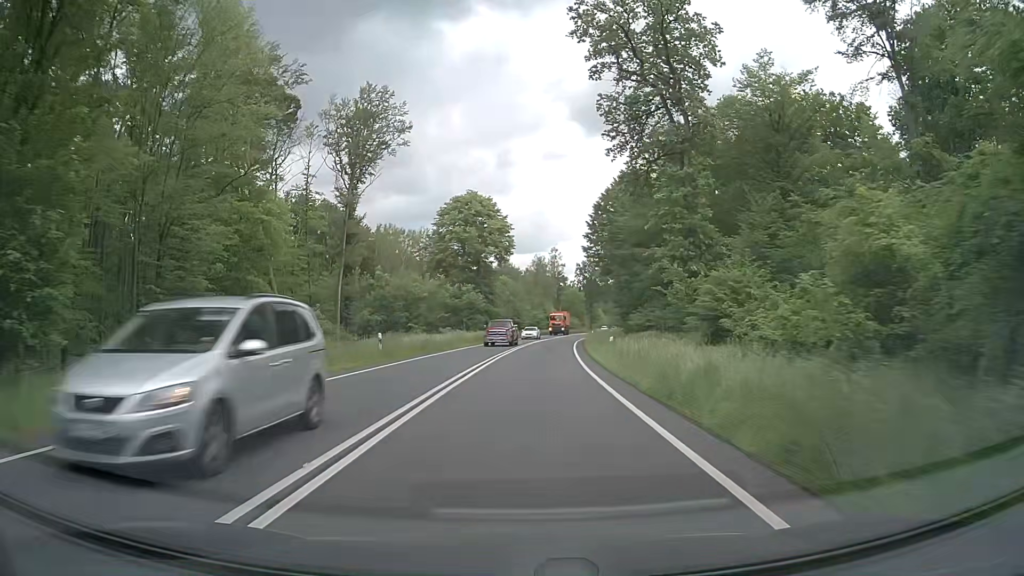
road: primary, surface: asphalt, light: Day
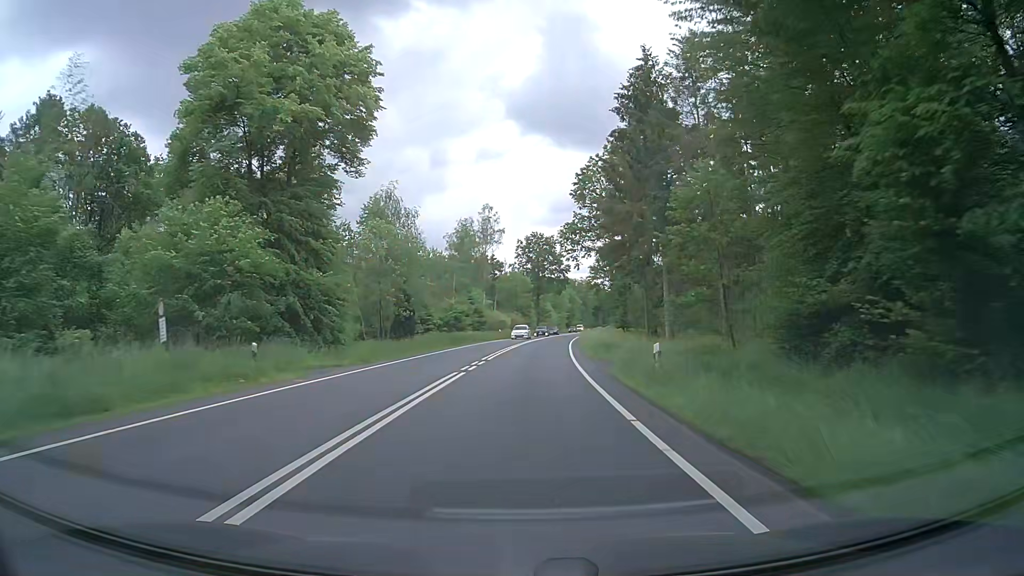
(+2.5, +55.4) m; +5°
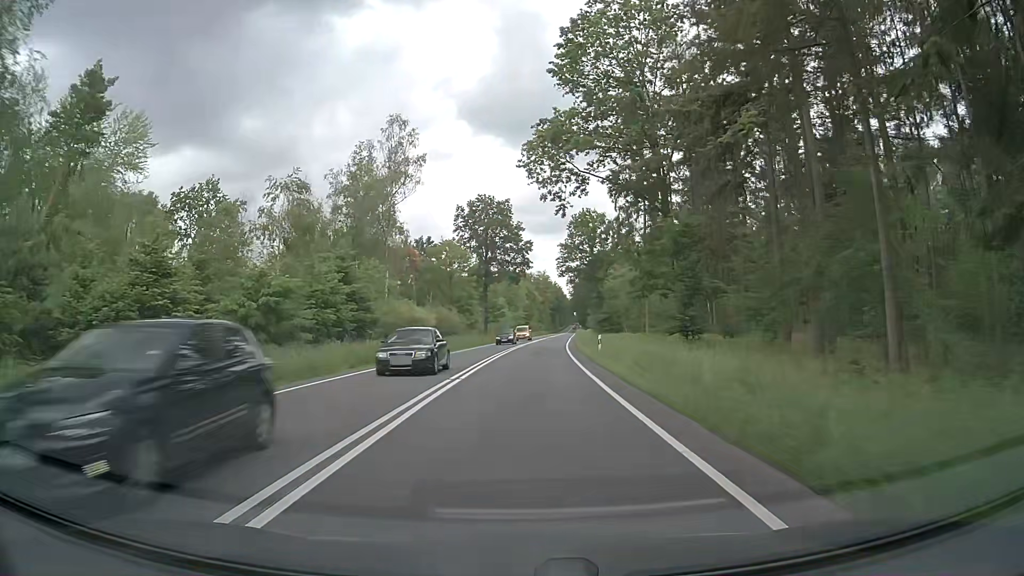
(+1.5, +44.3) m; +4°
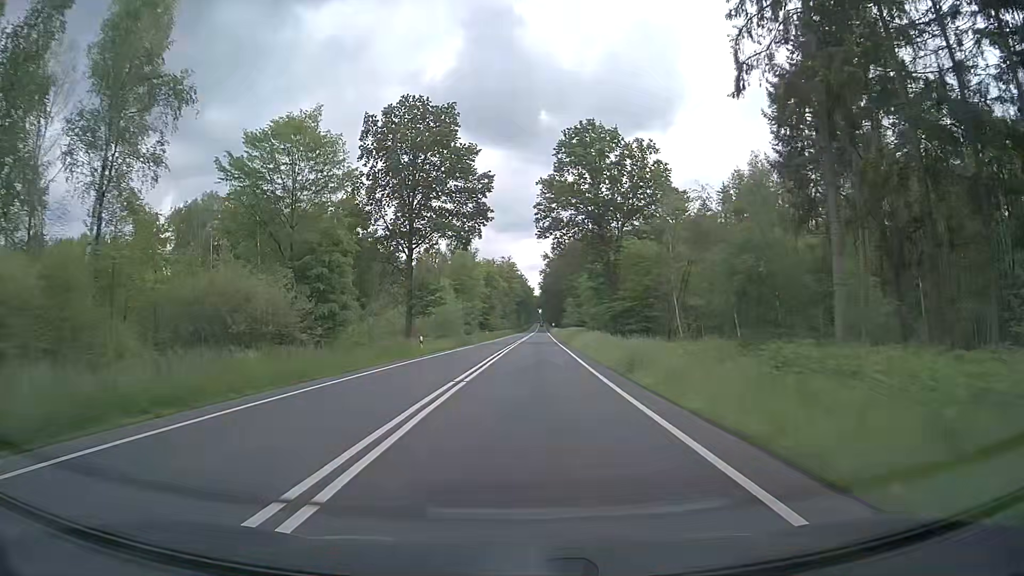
(+1.4, +44.3) m; +4°
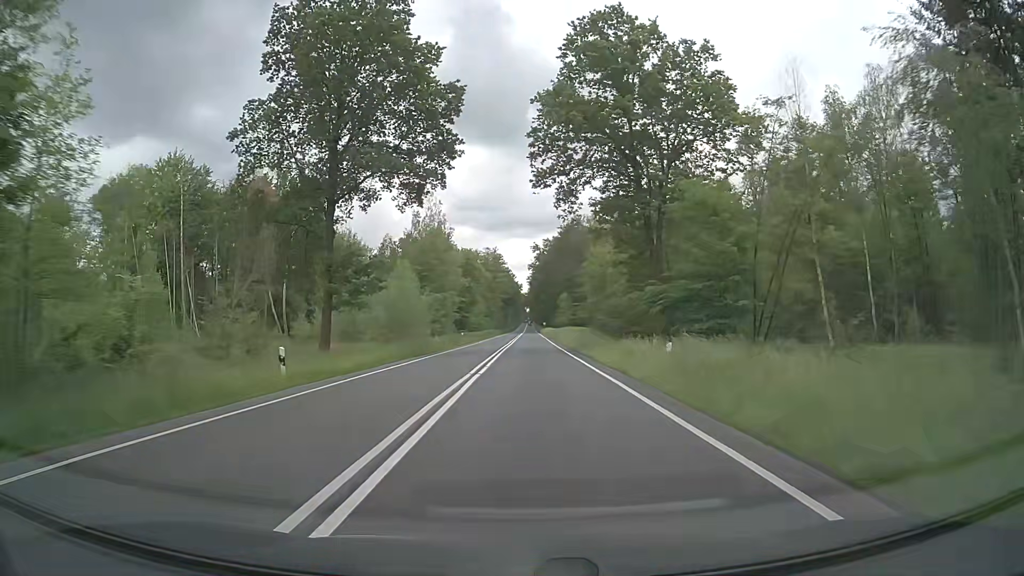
(0.0, +22.2) m; +1°
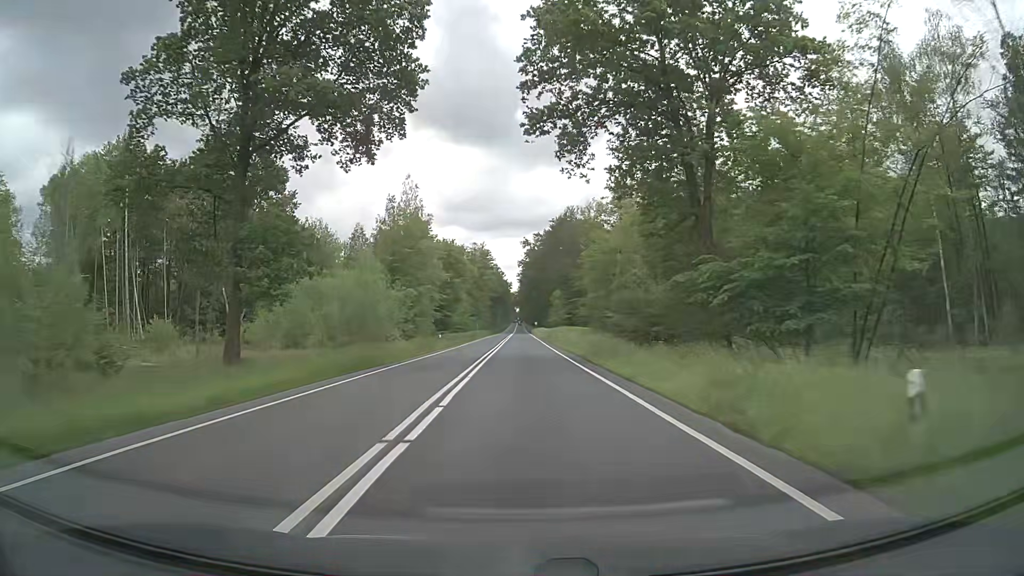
(+0.1, +11.1) m; +1°
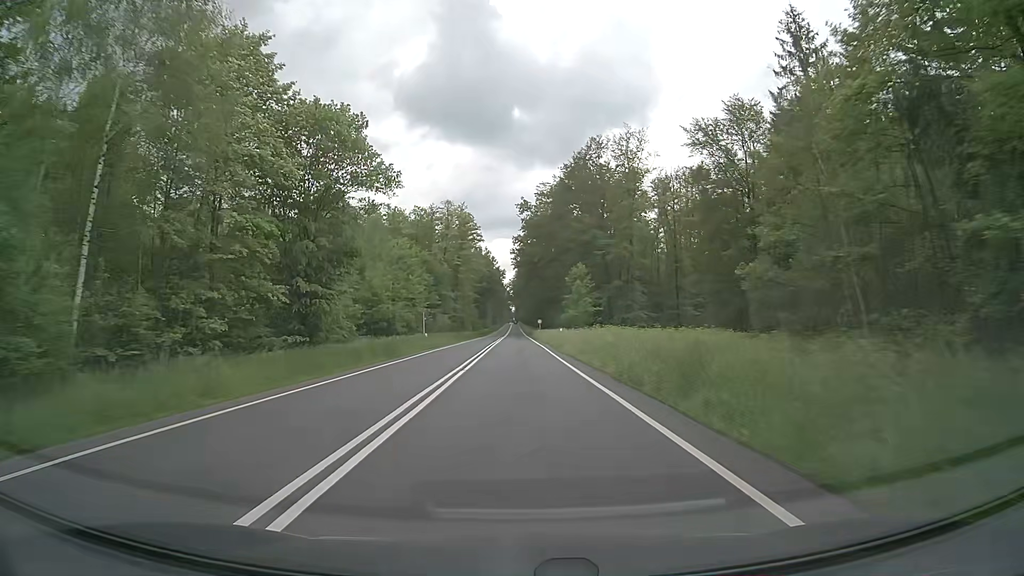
(+0.4, +55.8) m; +1°
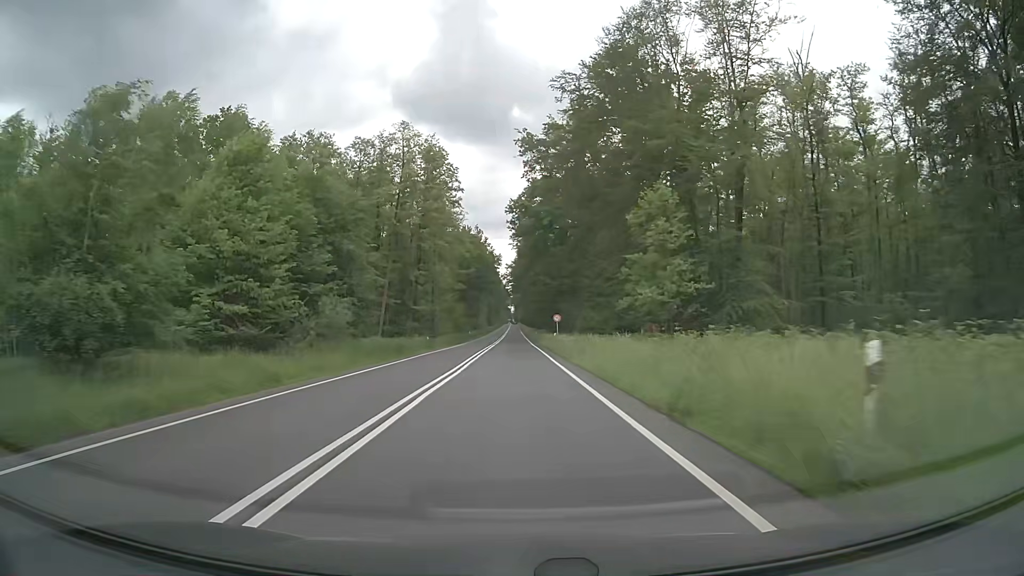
(0.0, +44.5) m; 0°
(0, +10) (0, +20) (0, +30) (0, +40) (0, +50) (0, +60) (-1, +70) (-1, +80) (-1, +90) (-1, +100) m
